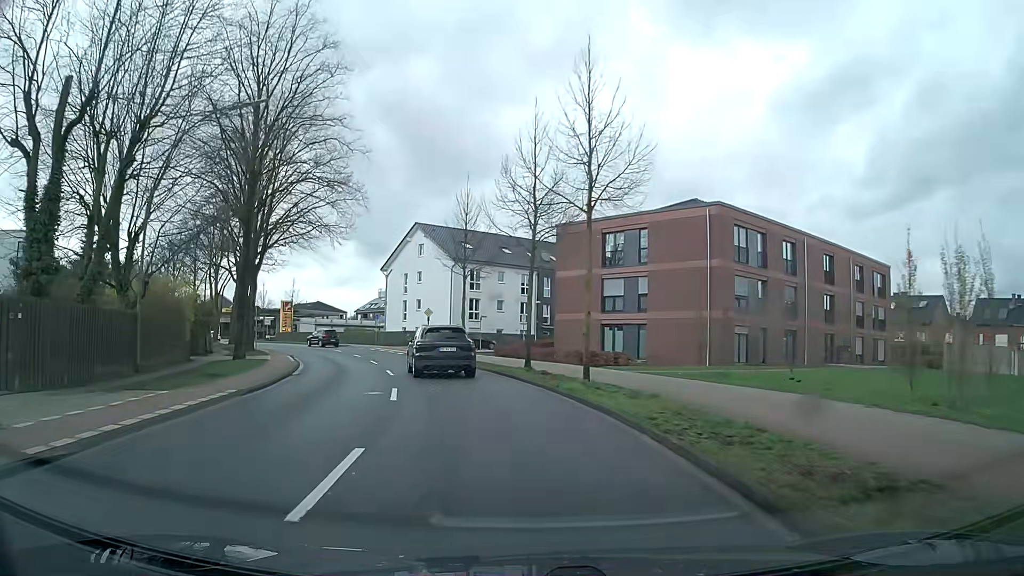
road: secondary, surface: asphalt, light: Day
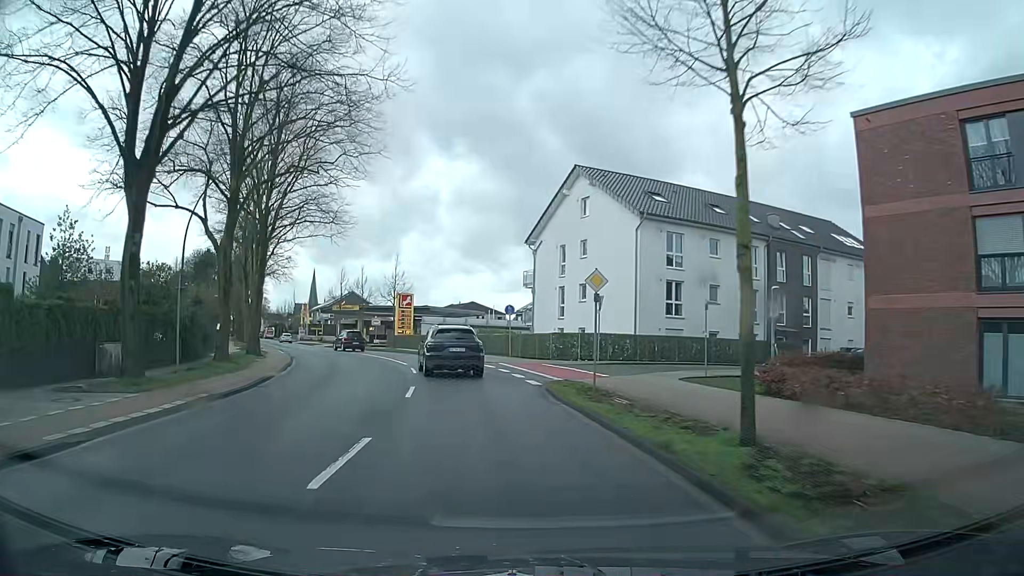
(-3.2, +26.5) m; -14°
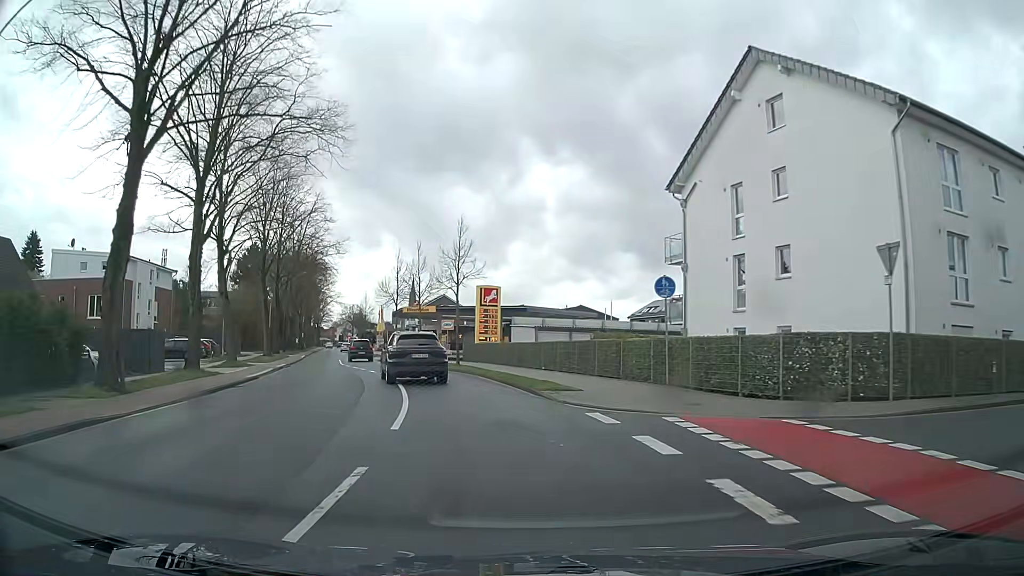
(-1.5, +20.7) m; -9°
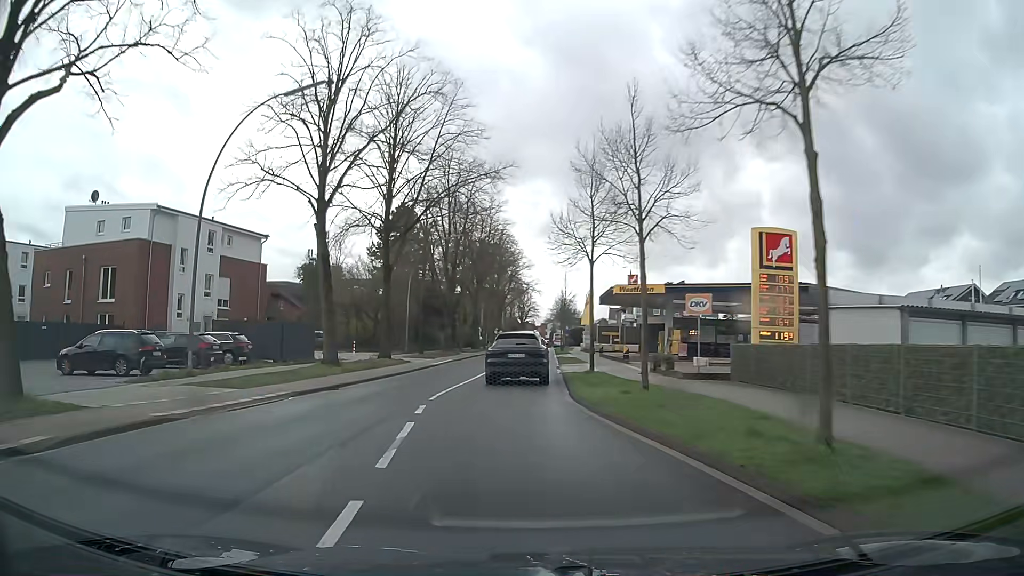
(-3.9, +26.9) m; -19°
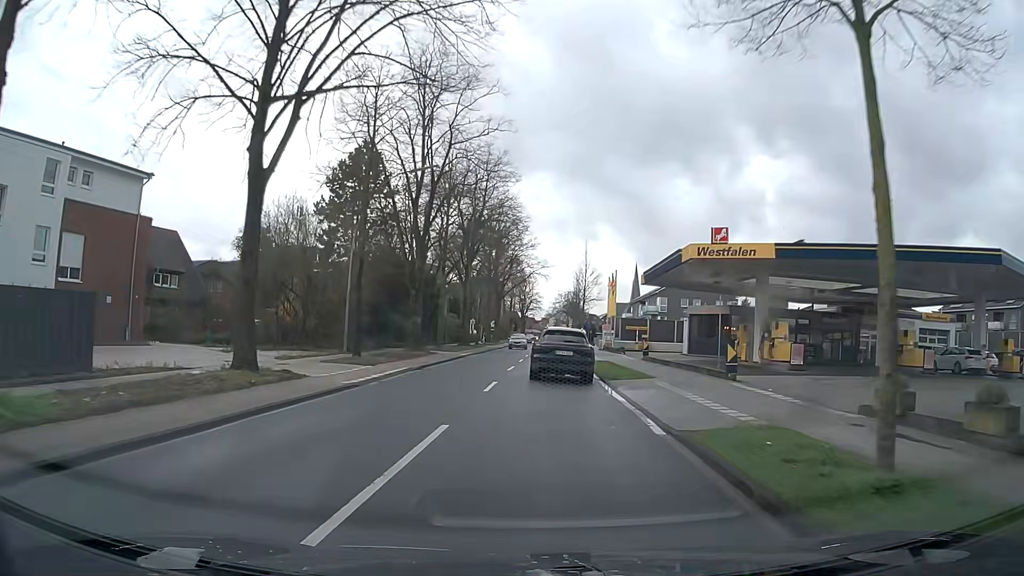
(-0.7, +19.8) m; -1°
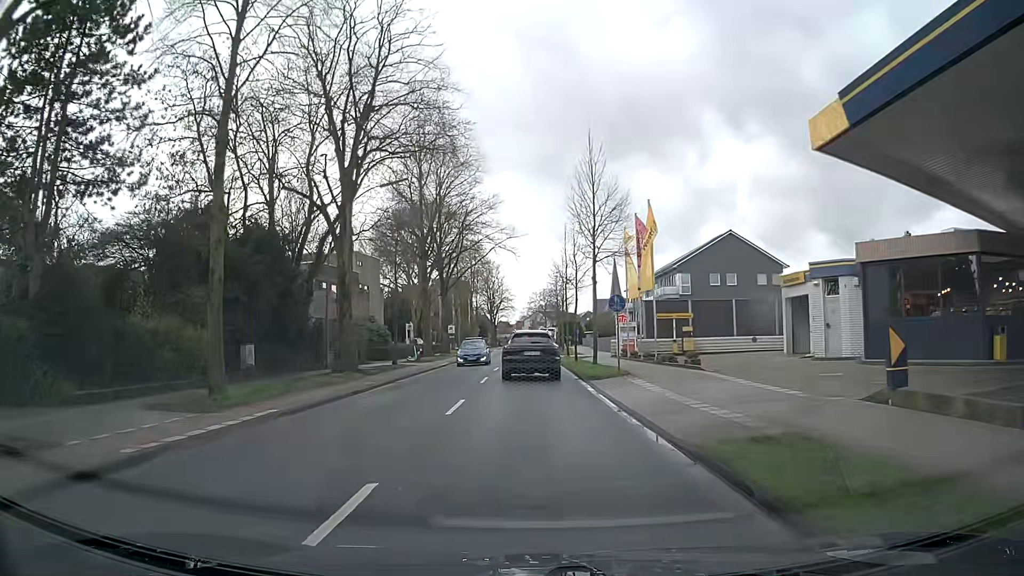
(+1.2, +31.1) m; +3°
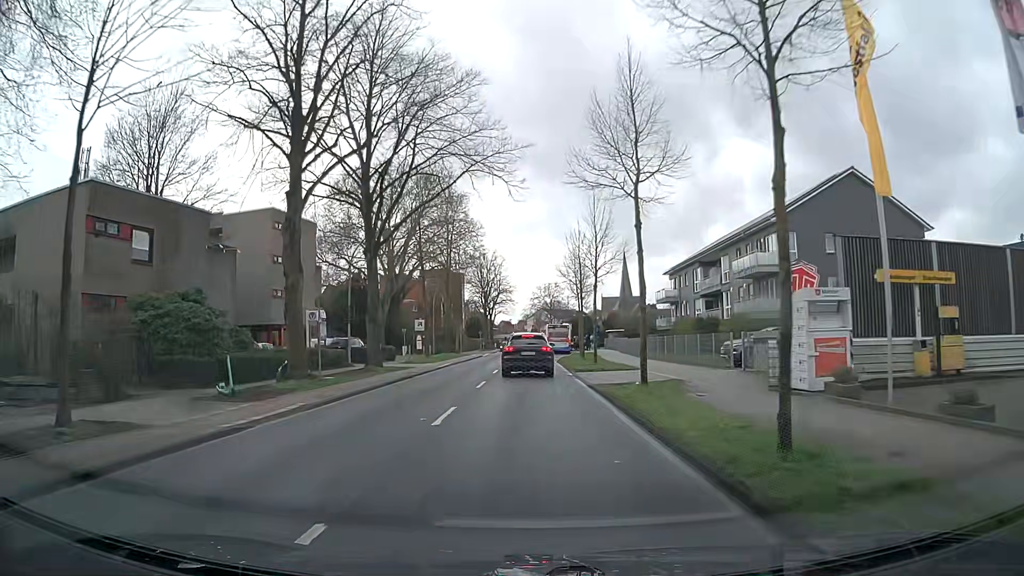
(-0.2, +29.0) m; -1°
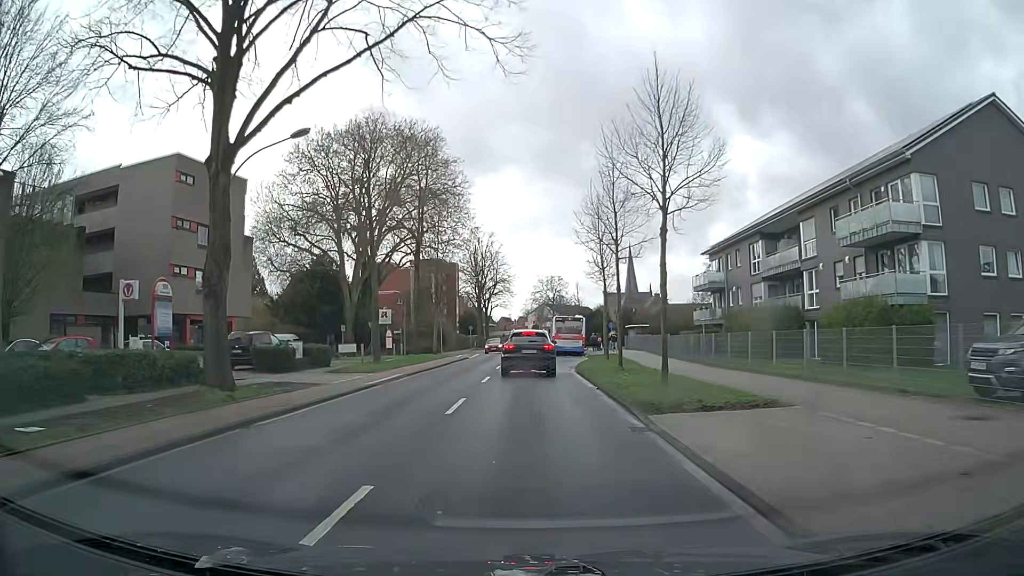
(0.0, +16.8) m; 0°
